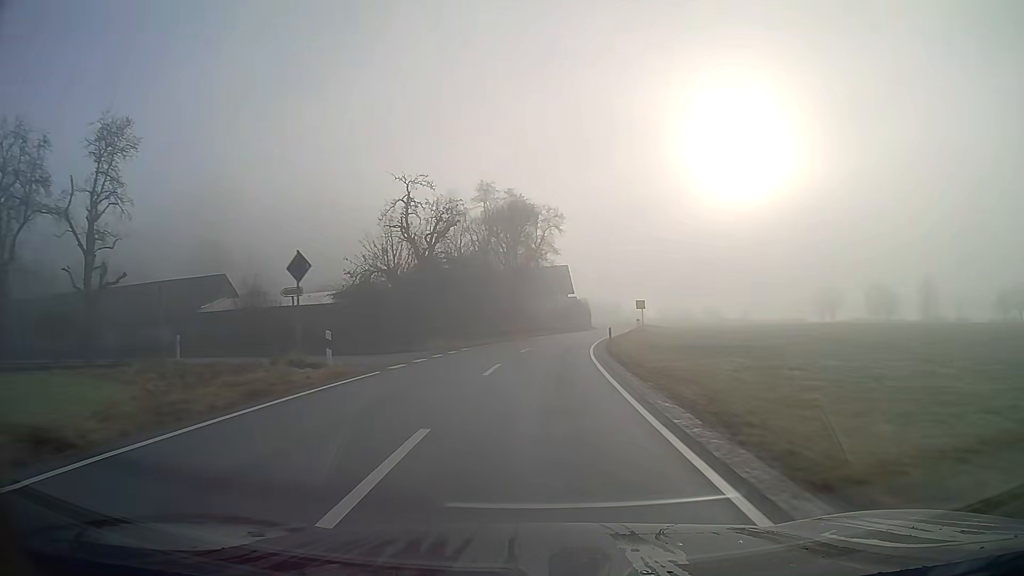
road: secondary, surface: asphalt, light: Day
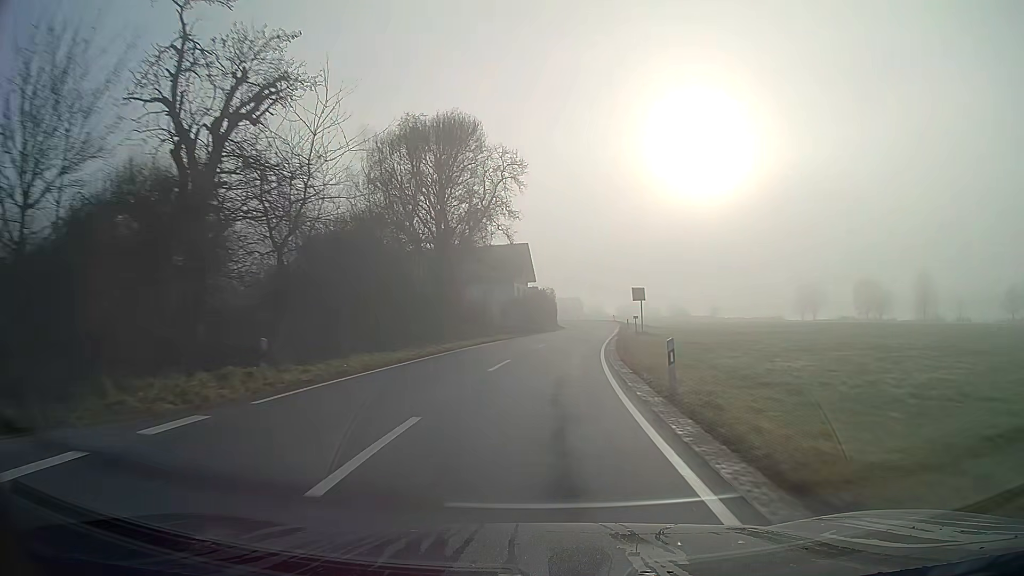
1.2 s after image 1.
(+0.7, +23.2) m; +4°
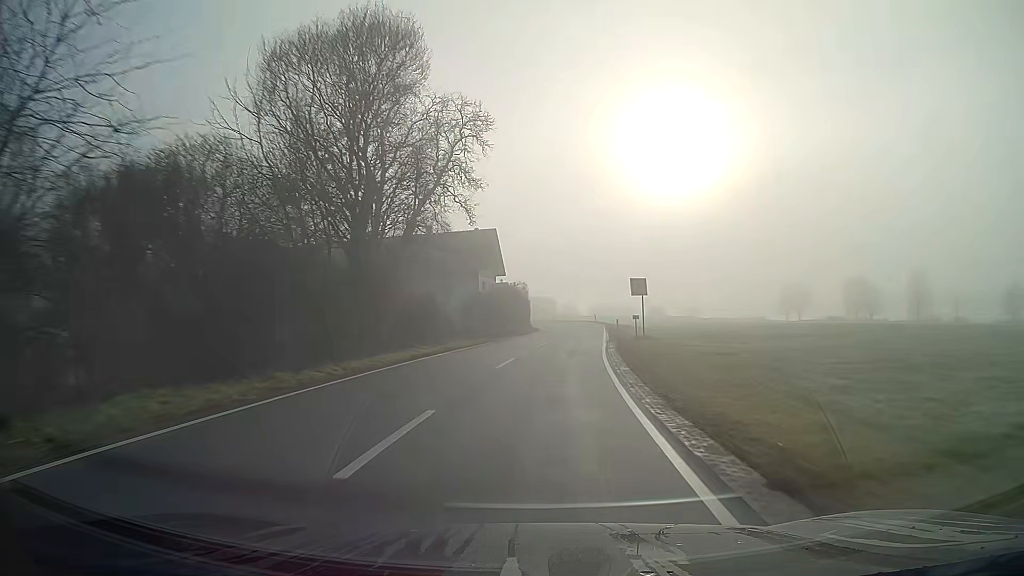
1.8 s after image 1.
(+0.2, +11.2) m; +2°
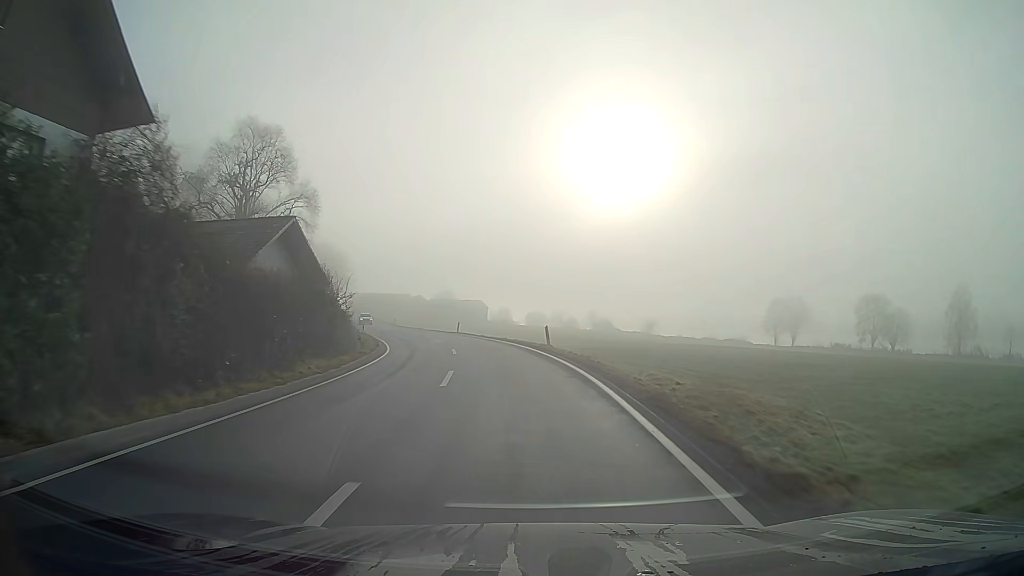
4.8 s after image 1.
(+3.1, +51.5) m; +3°
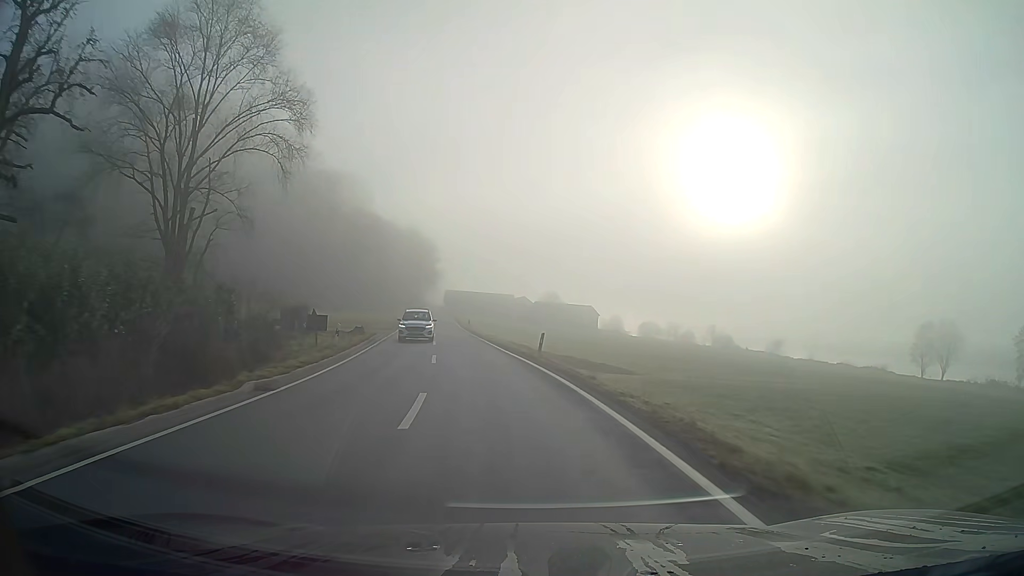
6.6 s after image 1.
(-2.2, +29.4) m; -9°
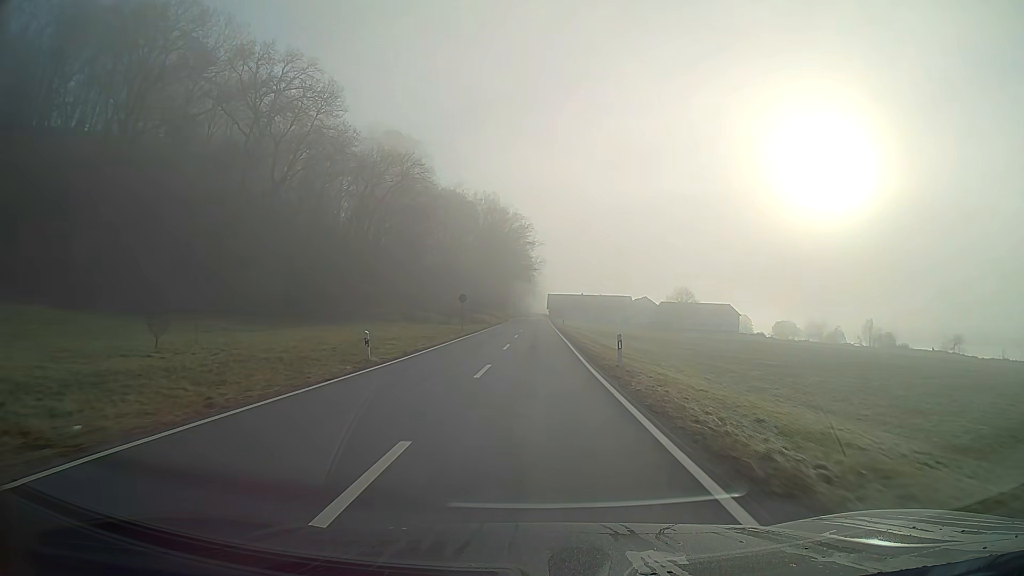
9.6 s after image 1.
(-5.2, +53.3) m; -7°
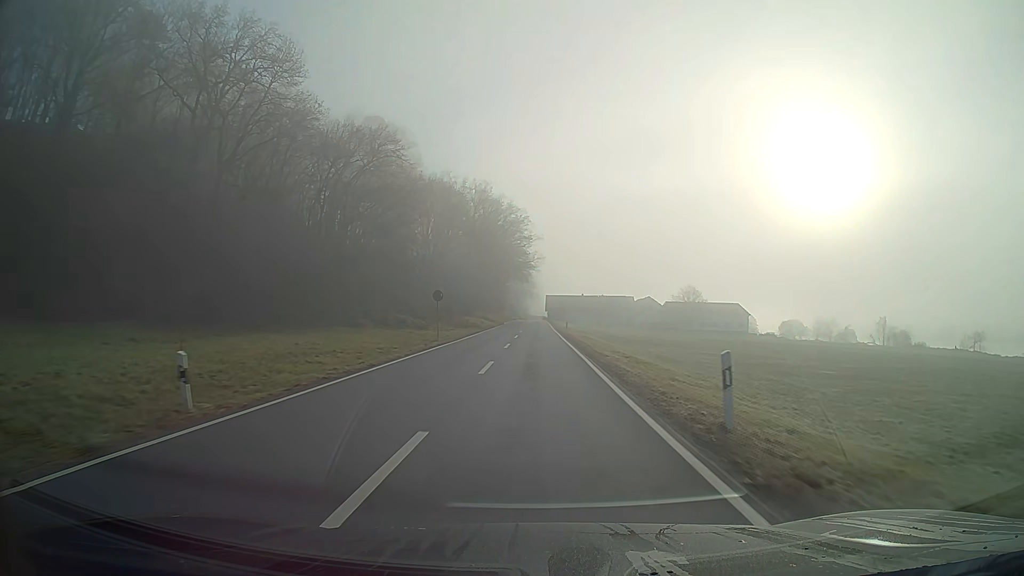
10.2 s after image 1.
(0.0, +11.3) m; 0°
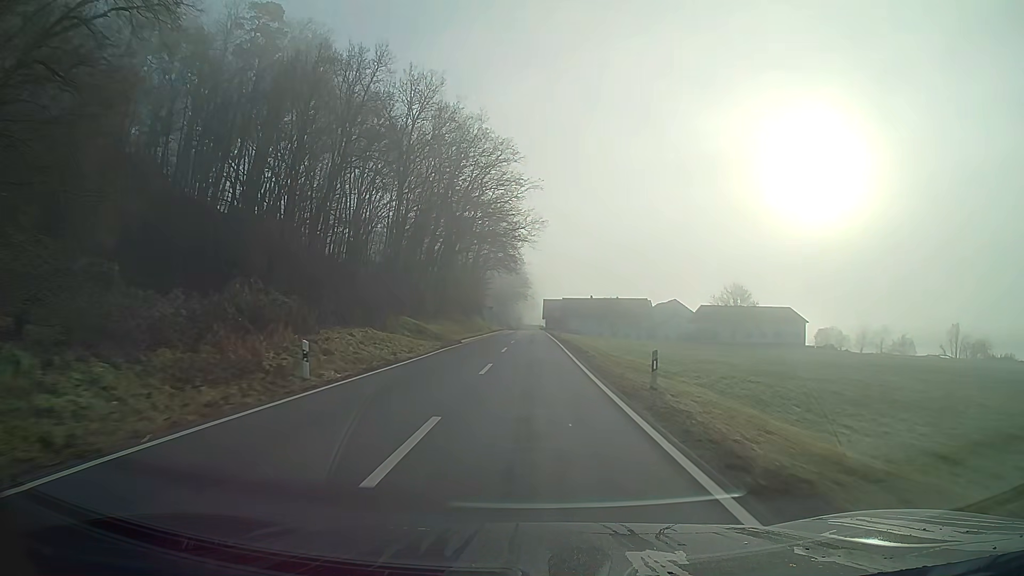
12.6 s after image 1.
(+0.2, +46.7) m; 0°
